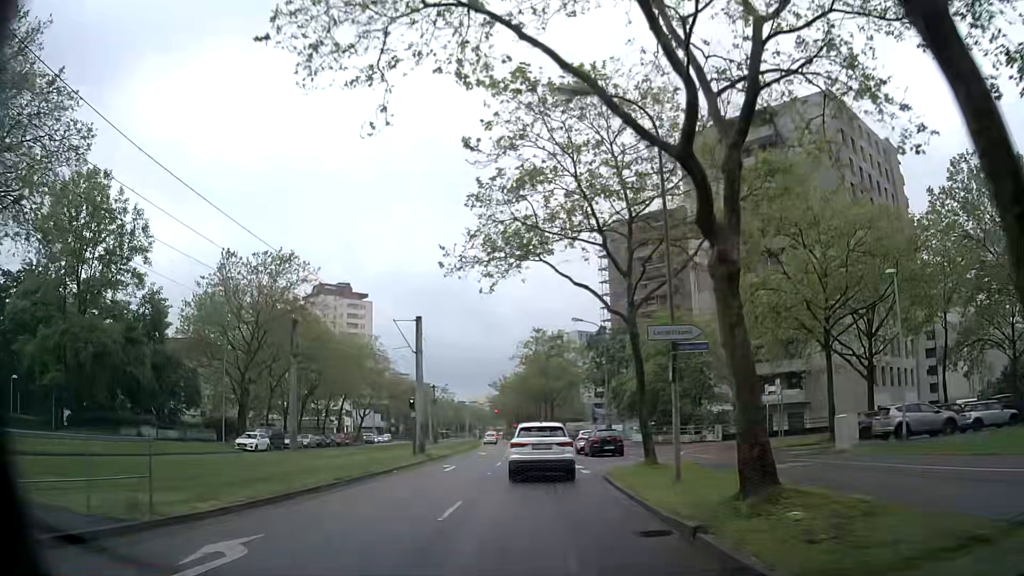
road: tertiary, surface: asphalt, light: Day
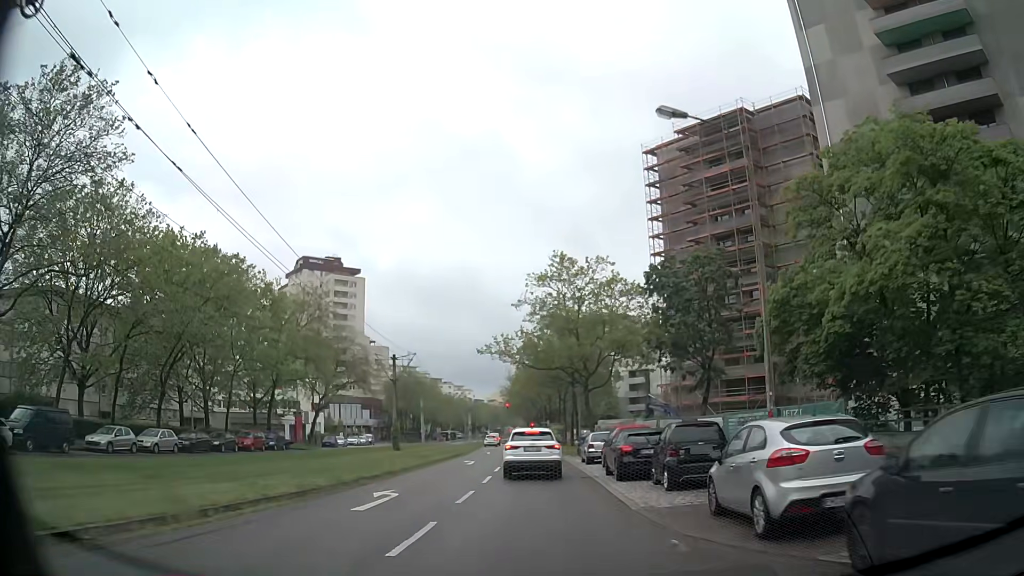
(-1.6, +31.8) m; -3°
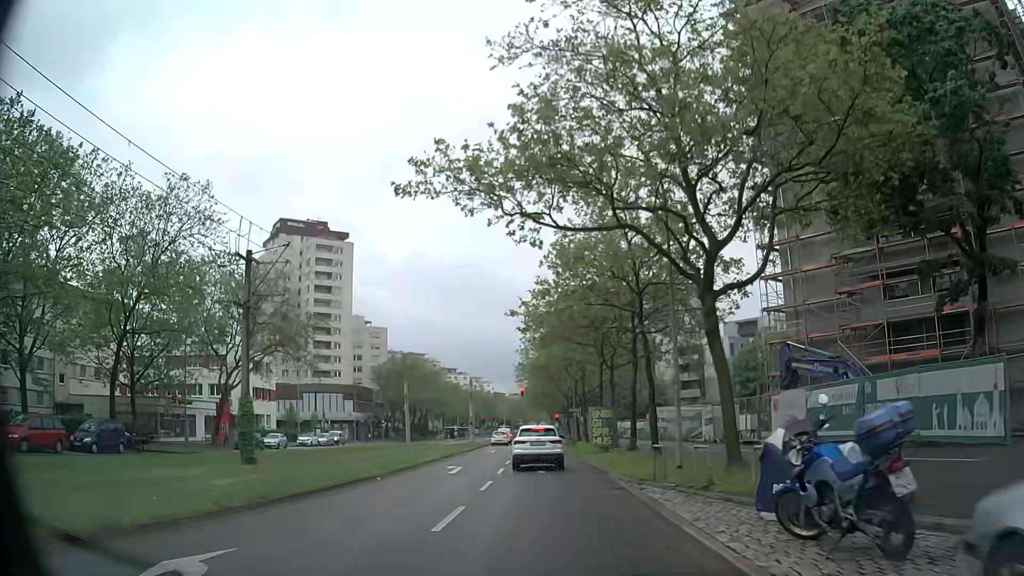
(-0.9, +29.6) m; -3°
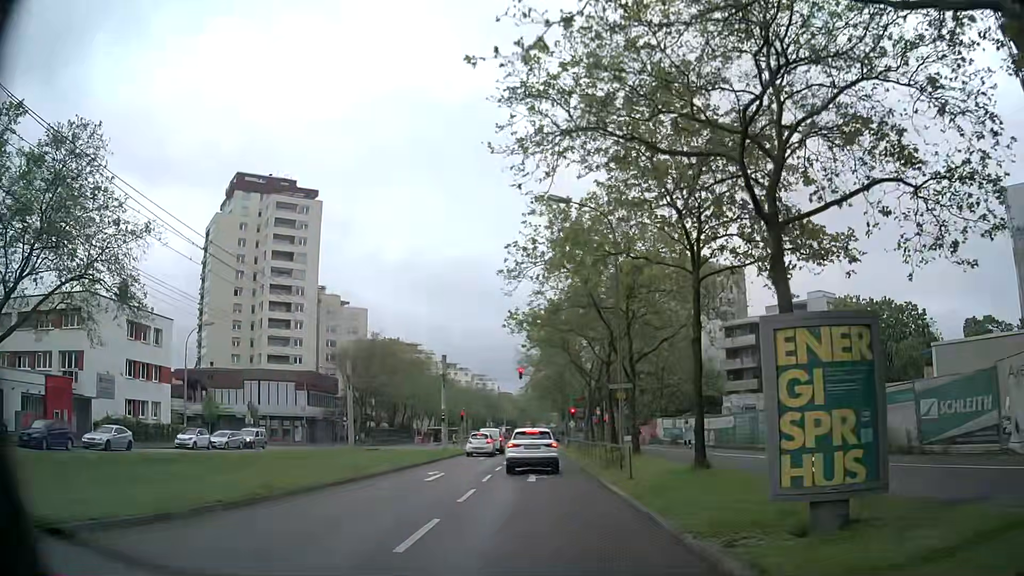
(-0.2, +27.0) m; 0°
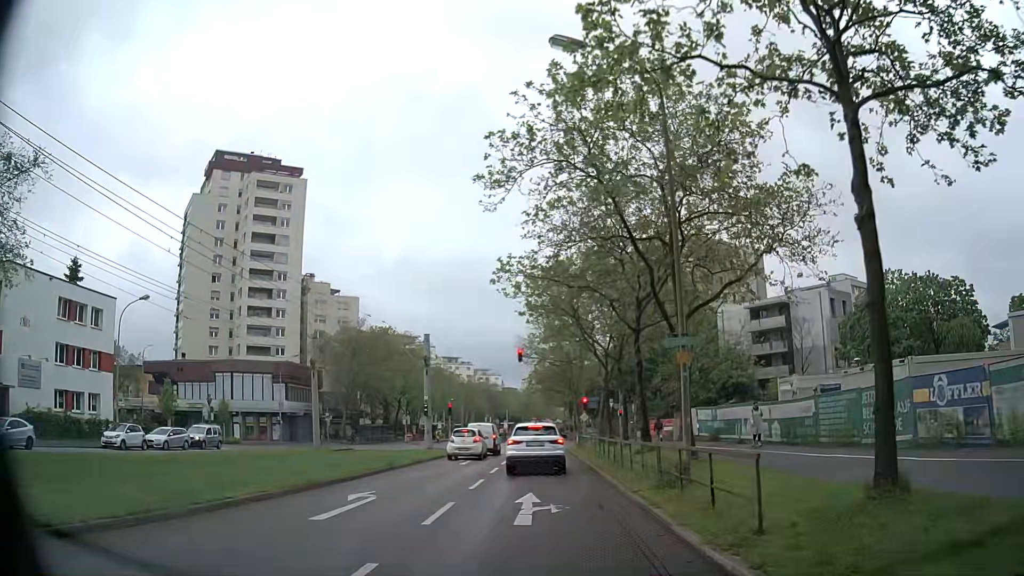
(-0.2, +9.7) m; -2°
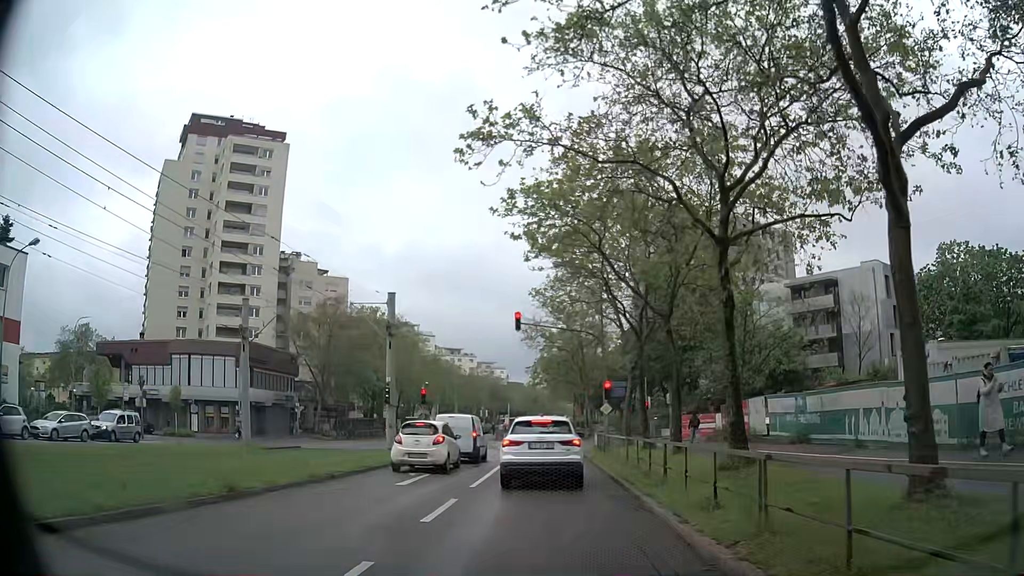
(0.0, +11.8) m; +1°
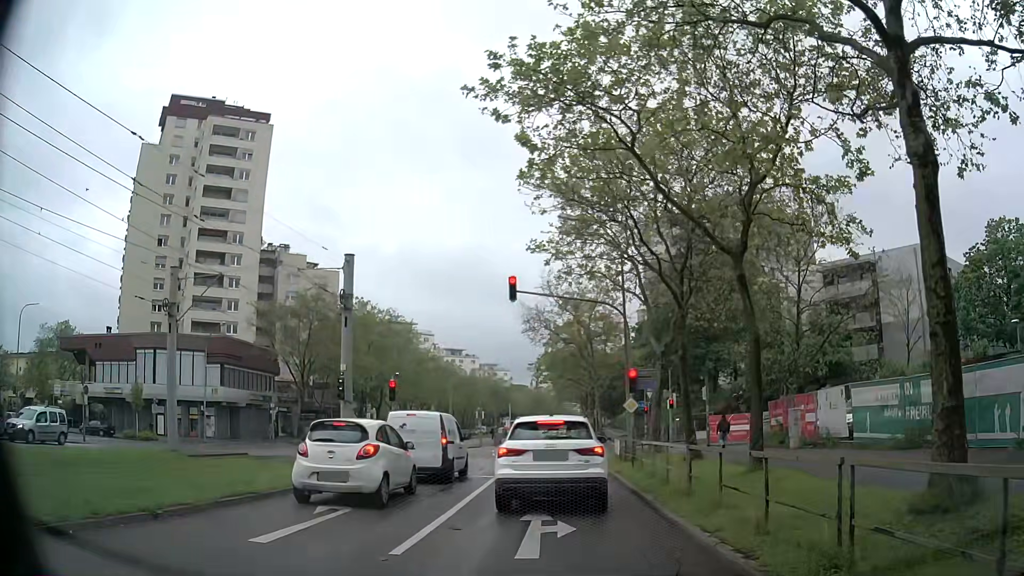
(-0.2, +7.6) m; -1°
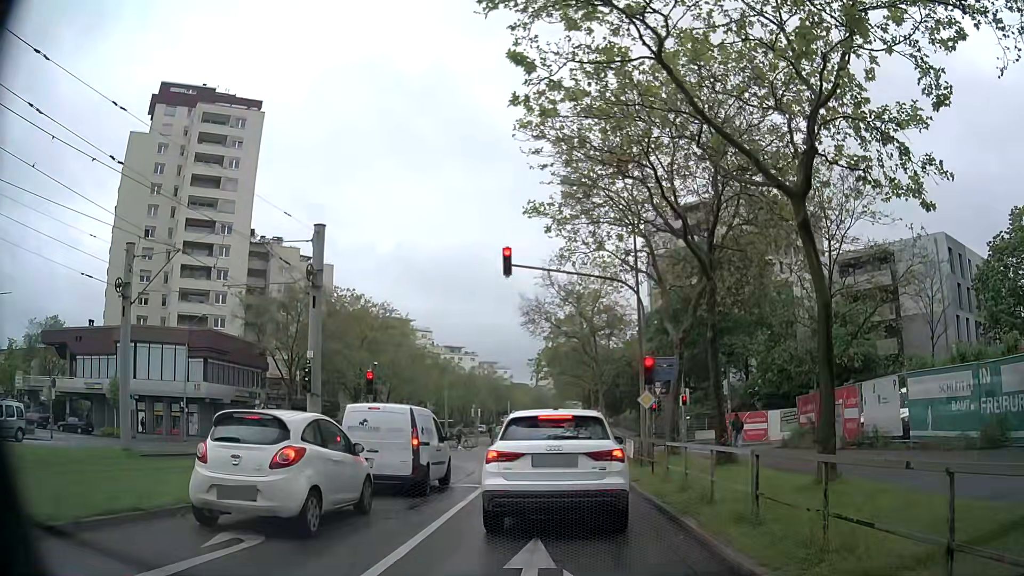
(0.0, +3.4) m; -1°
